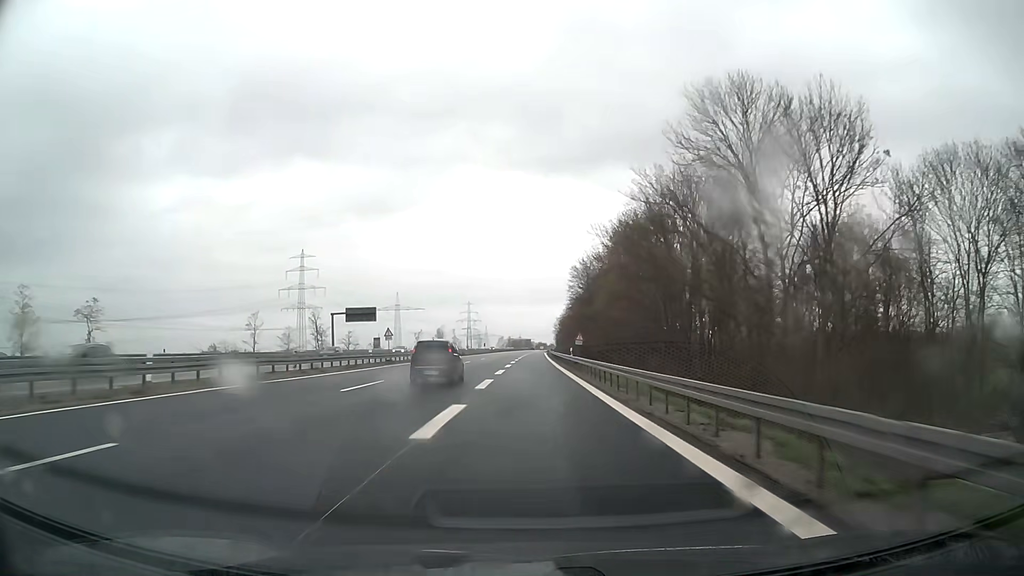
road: motorway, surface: asphalt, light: Day
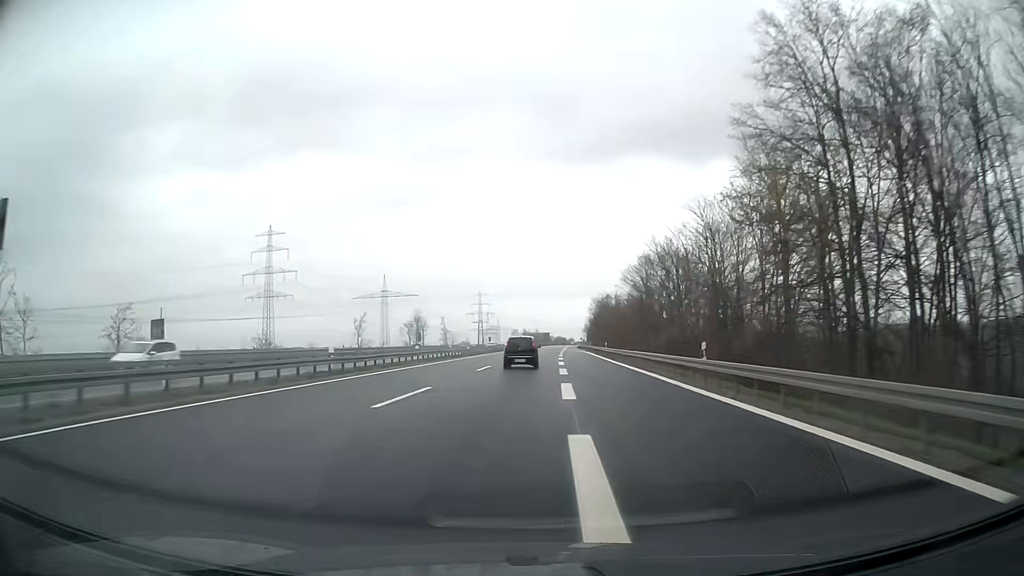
(-1.4, +80.1) m; -1°
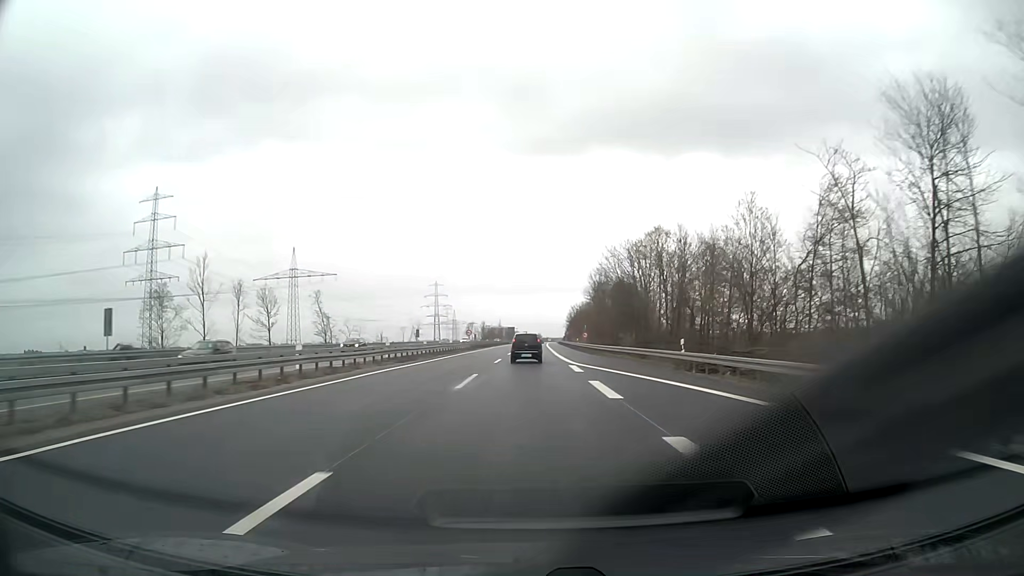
(+2.4, +85.9) m; +3°
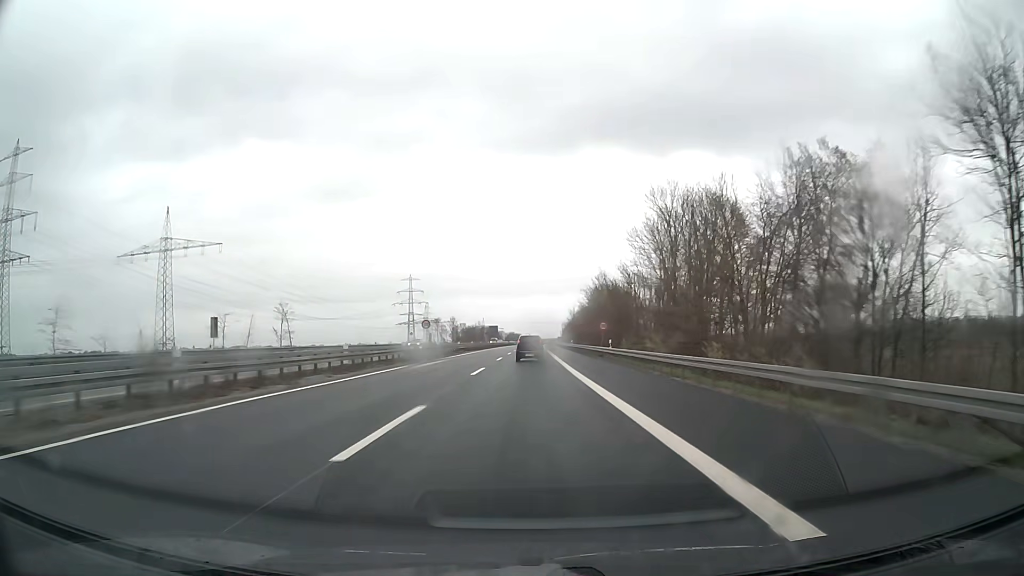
(+1.1, +84.0) m; +1°
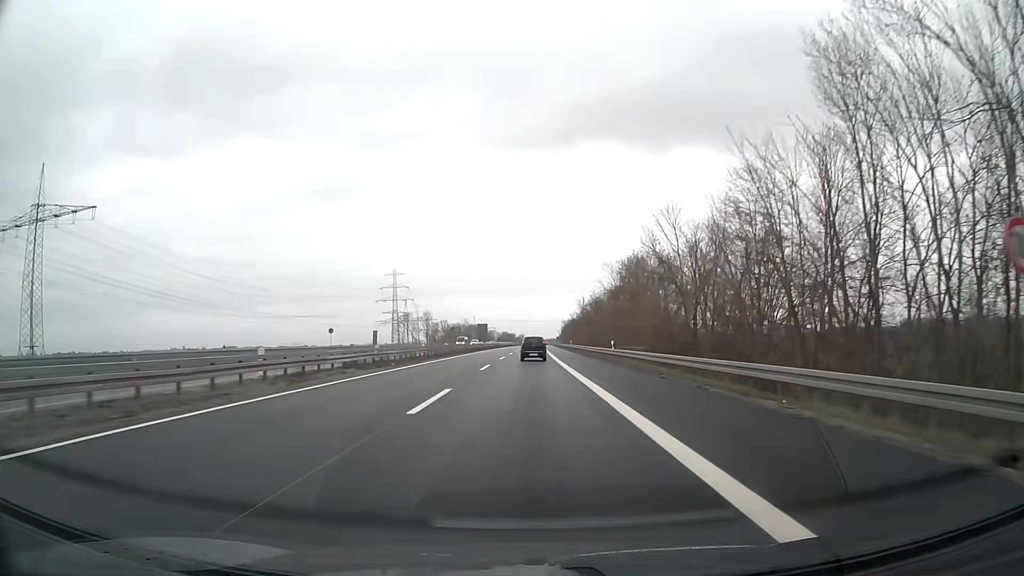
(+0.3, +49.8) m; +1°
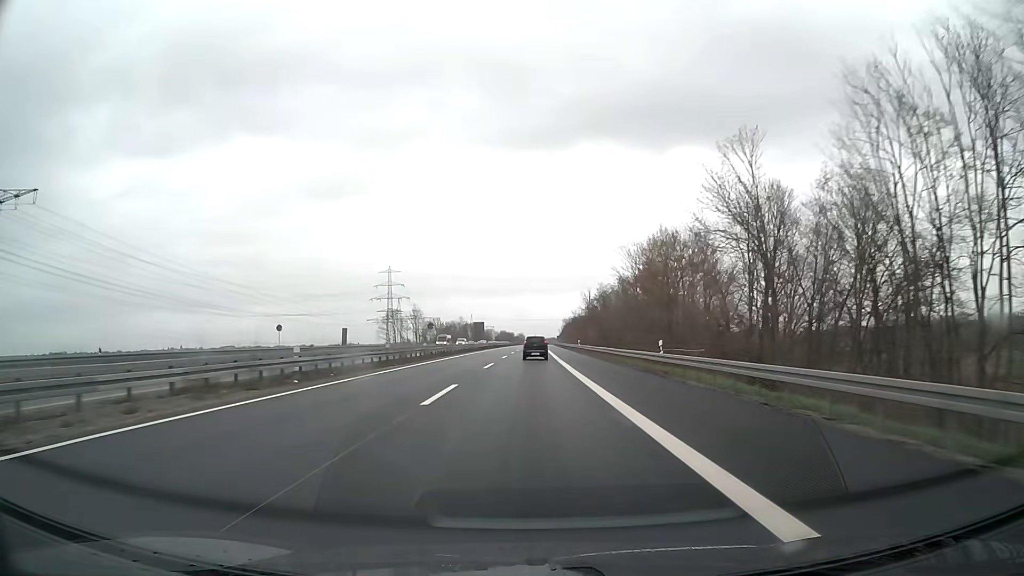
(0.0, +16.5) m; 0°
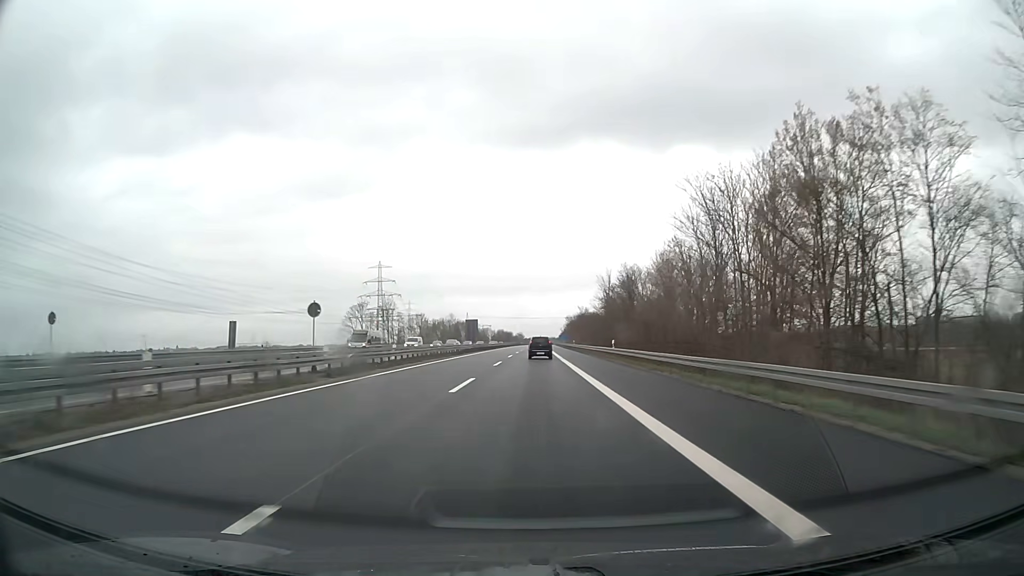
(+0.1, +33.0) m; 0°
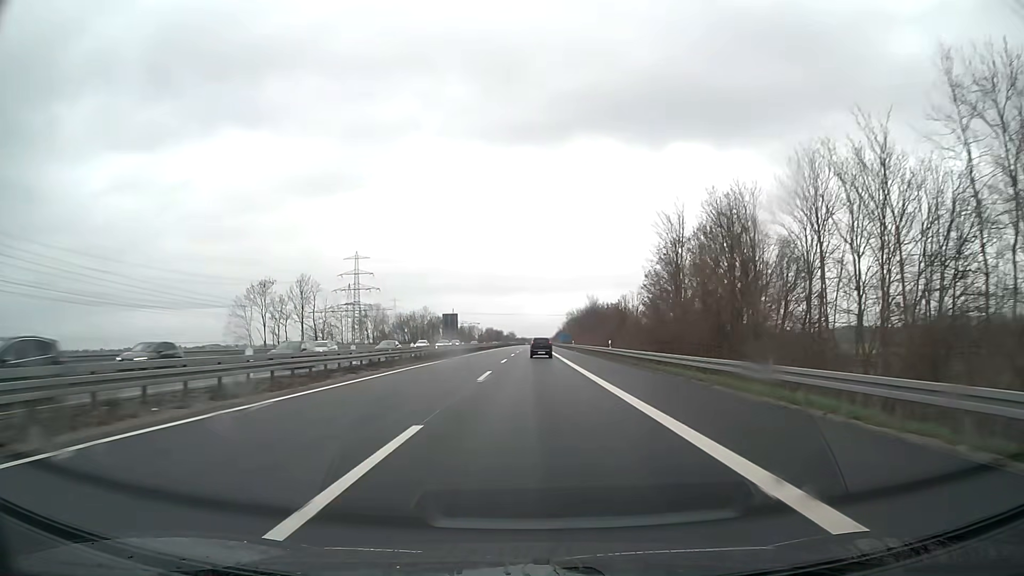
(+0.1, +49.4) m; +1°
(0, +10) (0, +20) (0, +30) (0, +40) (0, +50) (0, +60) (0, +70) (+1, +80) (+1, +90) (+1, +100) m
